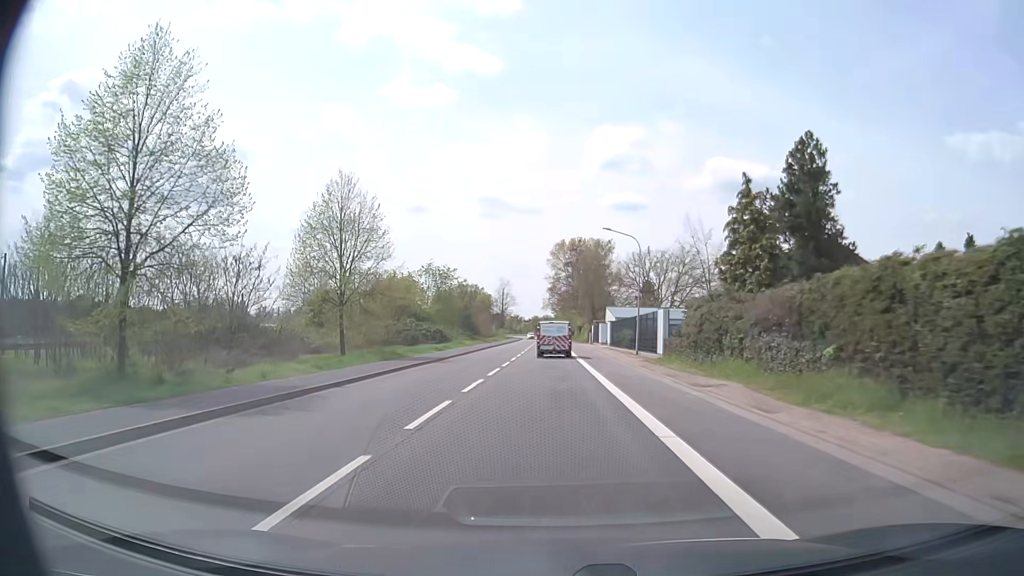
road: secondary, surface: asphalt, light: Day
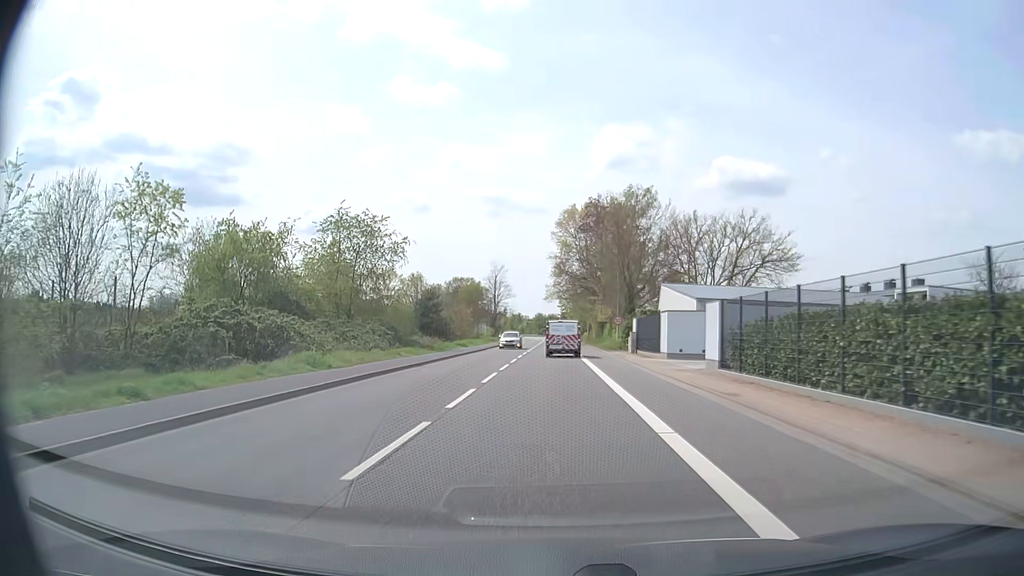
(-0.1, +39.7) m; 0°
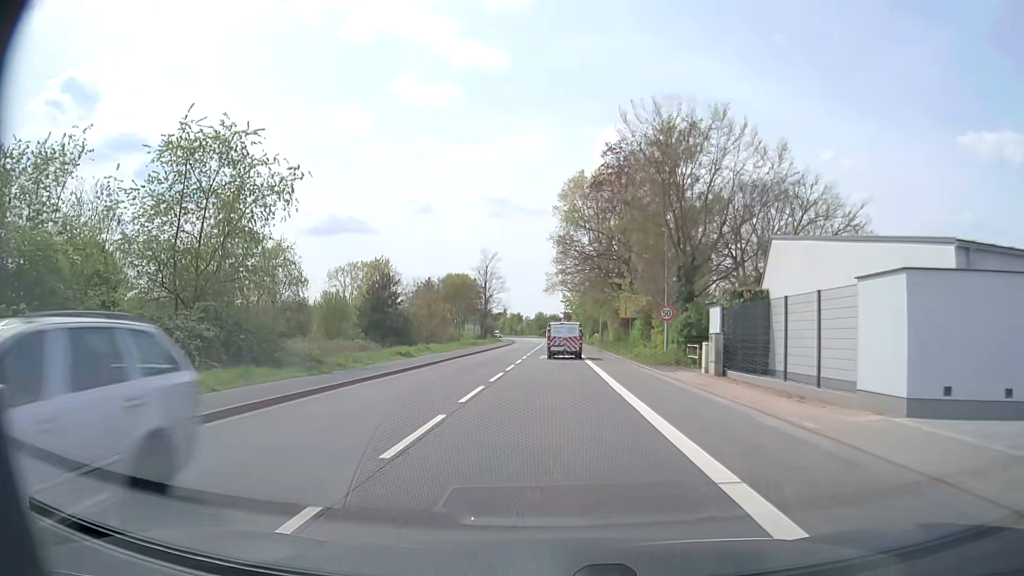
(-0.1, +23.1) m; 0°
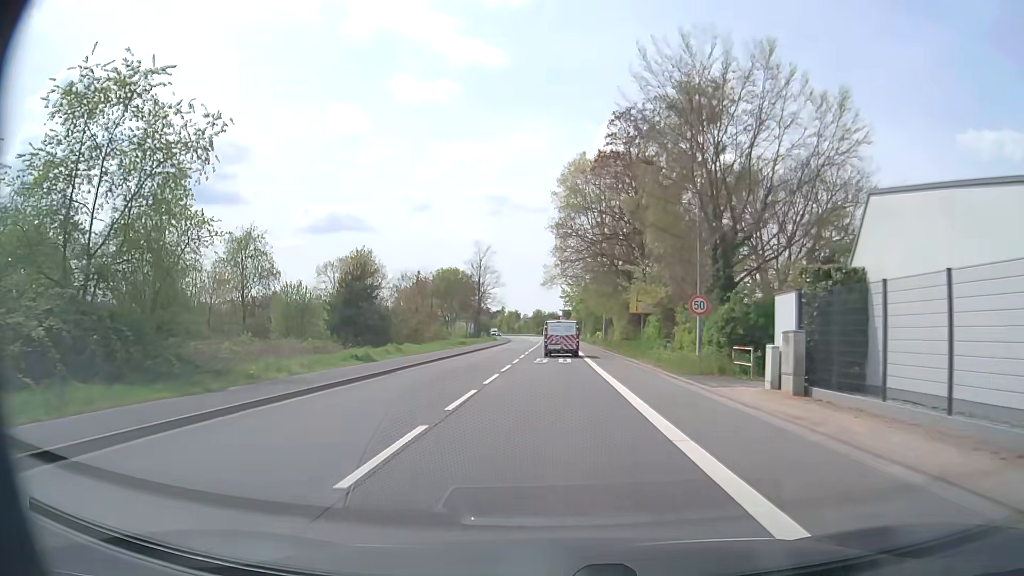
(0.0, +7.6) m; 0°
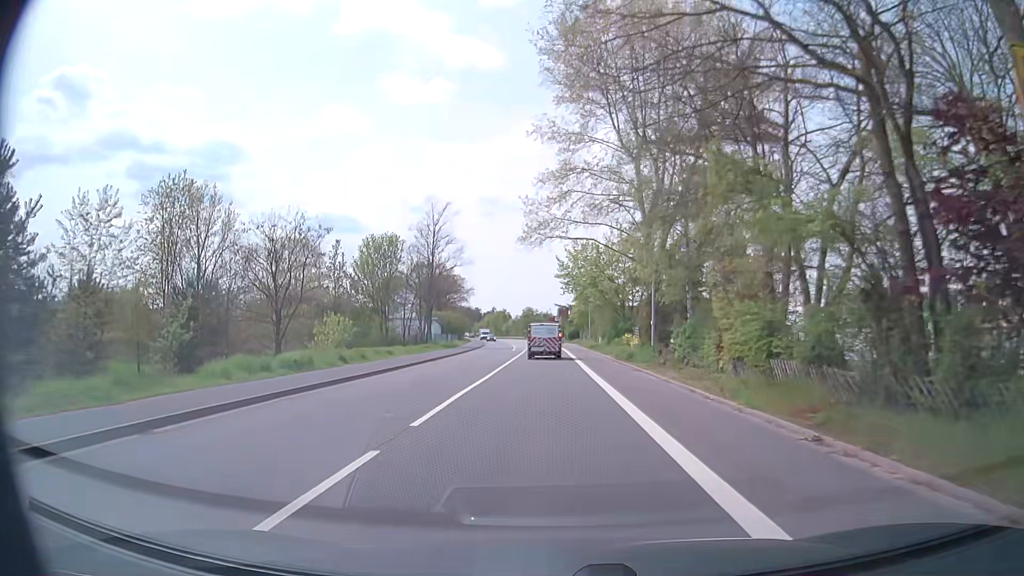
(+0.1, +38.2) m; 0°
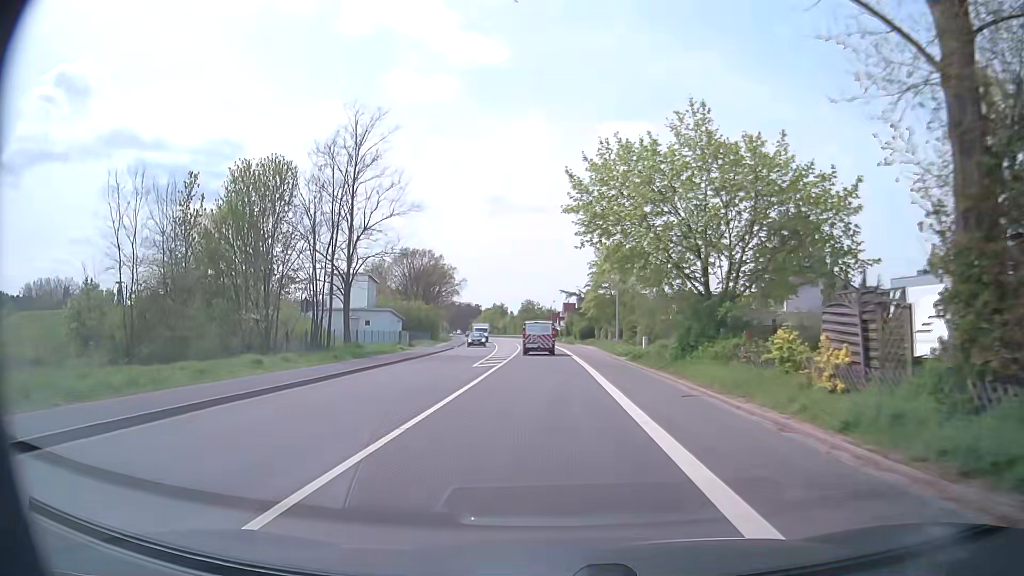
(0.0, +30.5) m; -1°
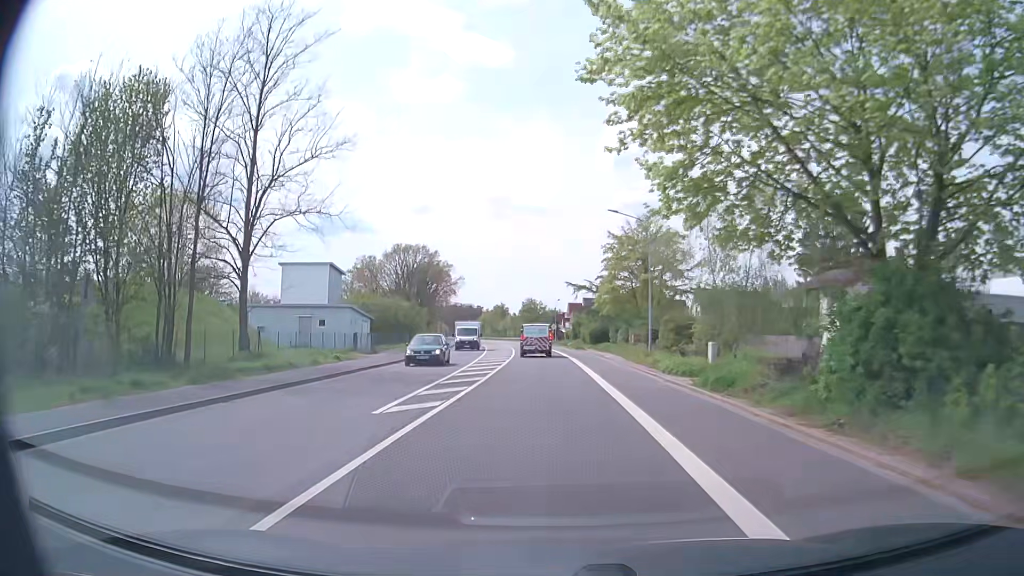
(0.0, +15.2) m; 0°
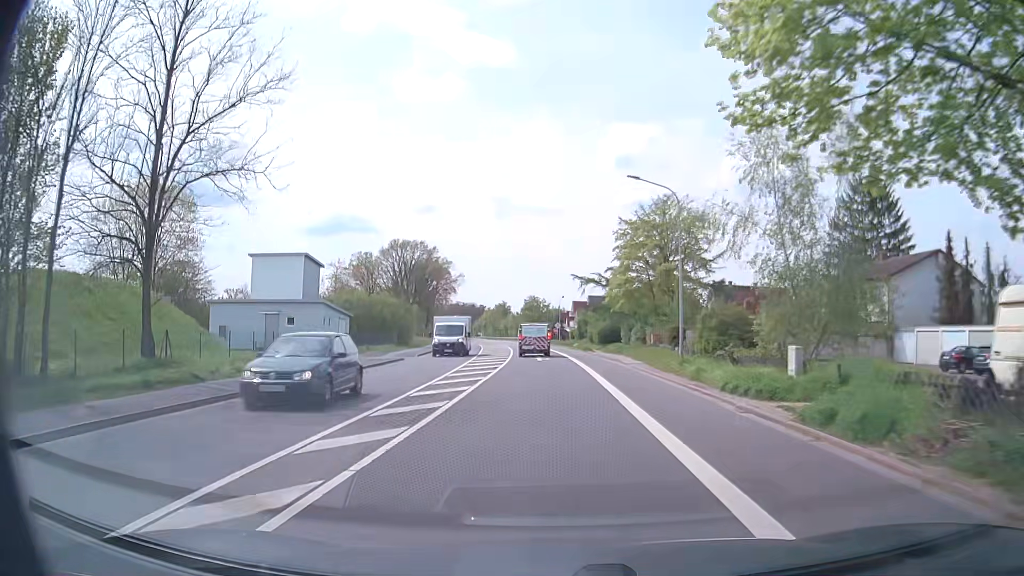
(0.0, +7.6) m; 0°
(0, +10) (0, +20) (0, +30) (-1, +40) (-1, +50) (-2, +60) (-2, +70) (-3, +80) (-4, +90) (-5, +100) m
